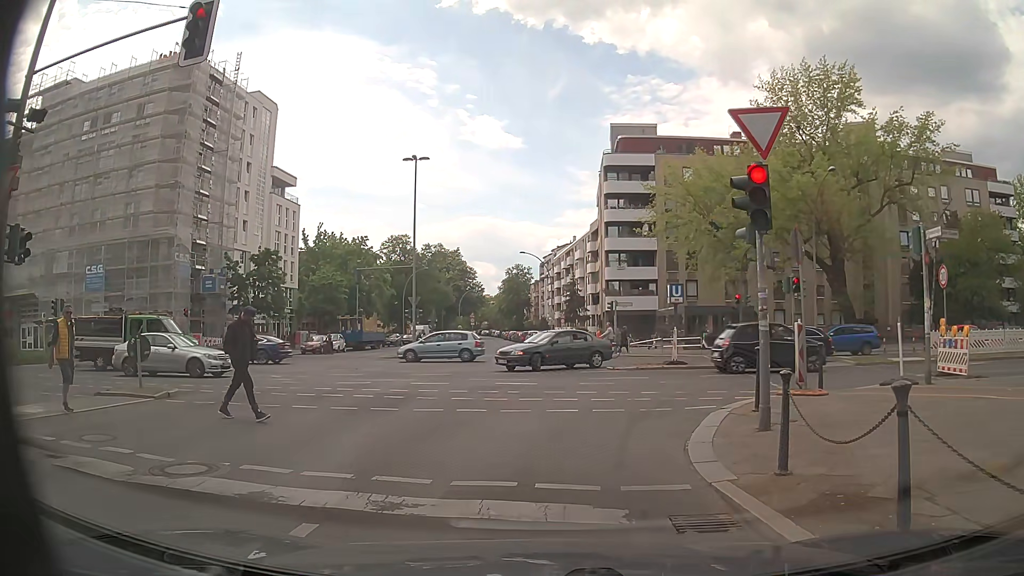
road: tertiary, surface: asphalt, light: Day
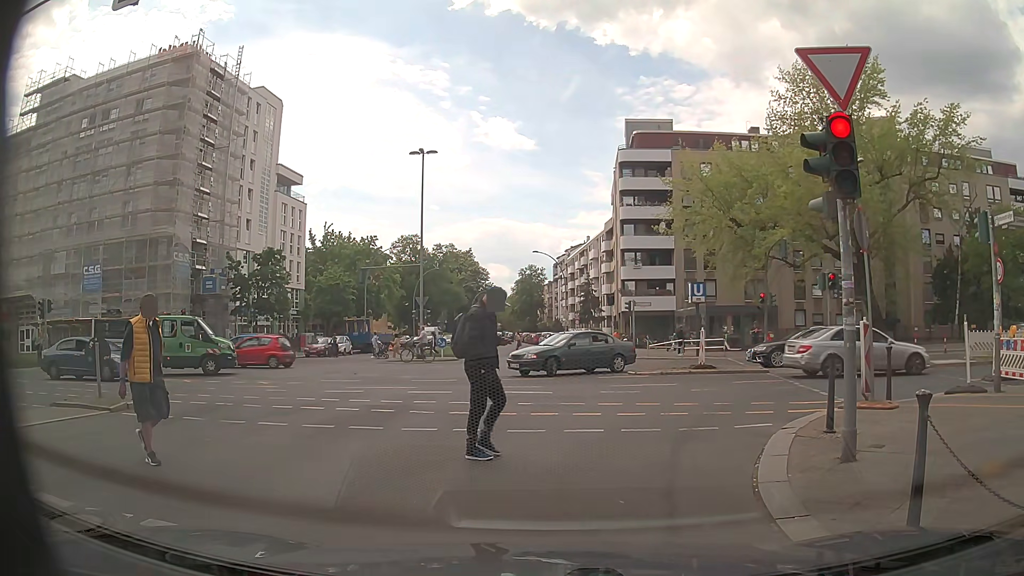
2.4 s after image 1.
(0.0, +2.0) m; -1°
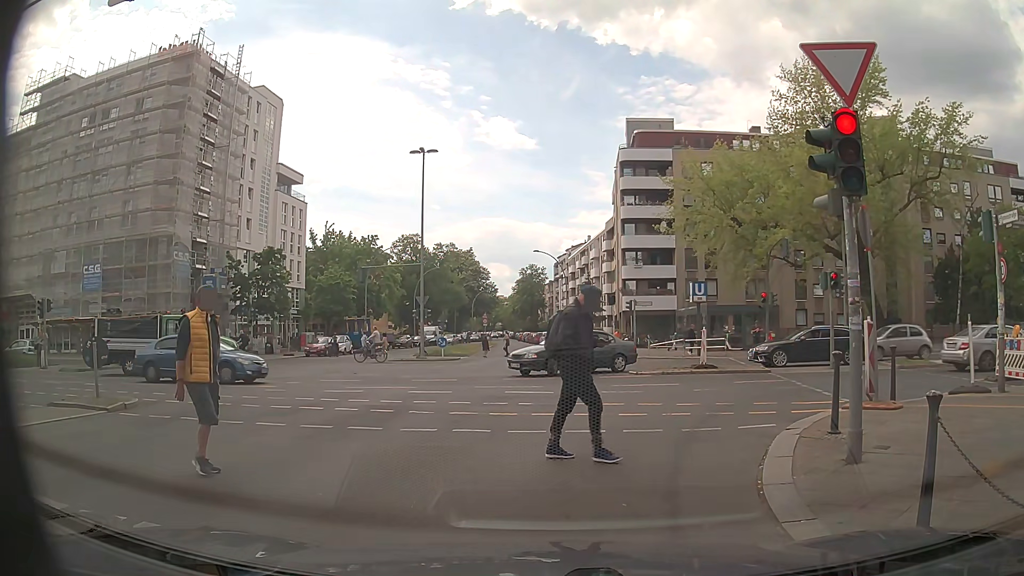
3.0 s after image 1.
(0.0, +0.1) m; 0°
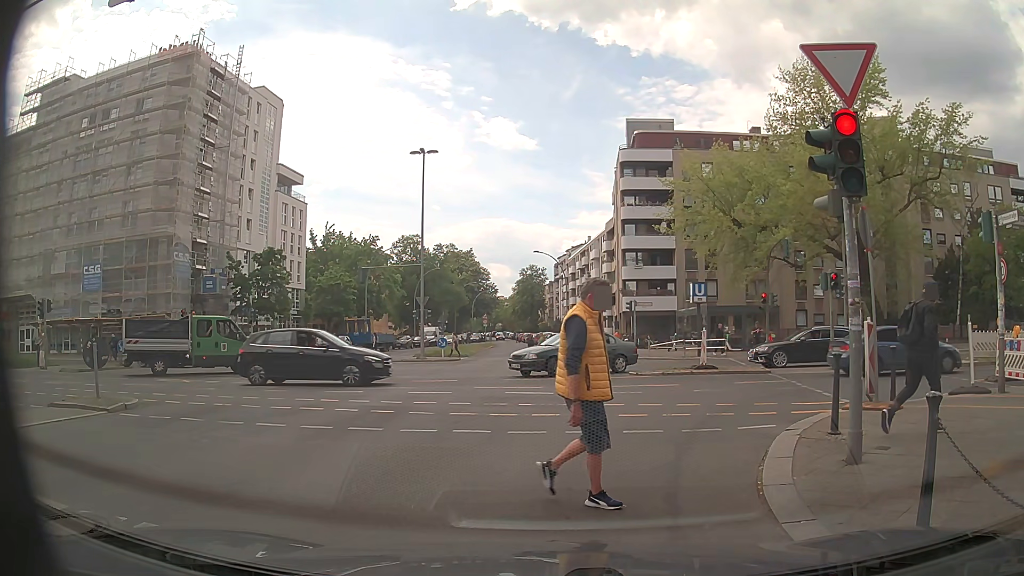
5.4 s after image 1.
(0.0, +0.1) m; 0°
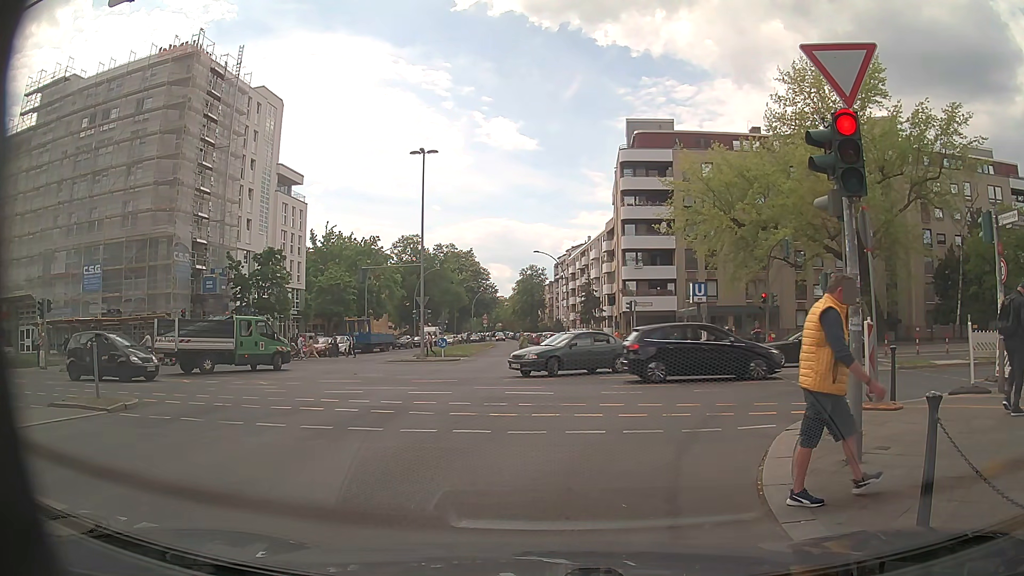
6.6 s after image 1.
(0.0, 0.0) m; 0°
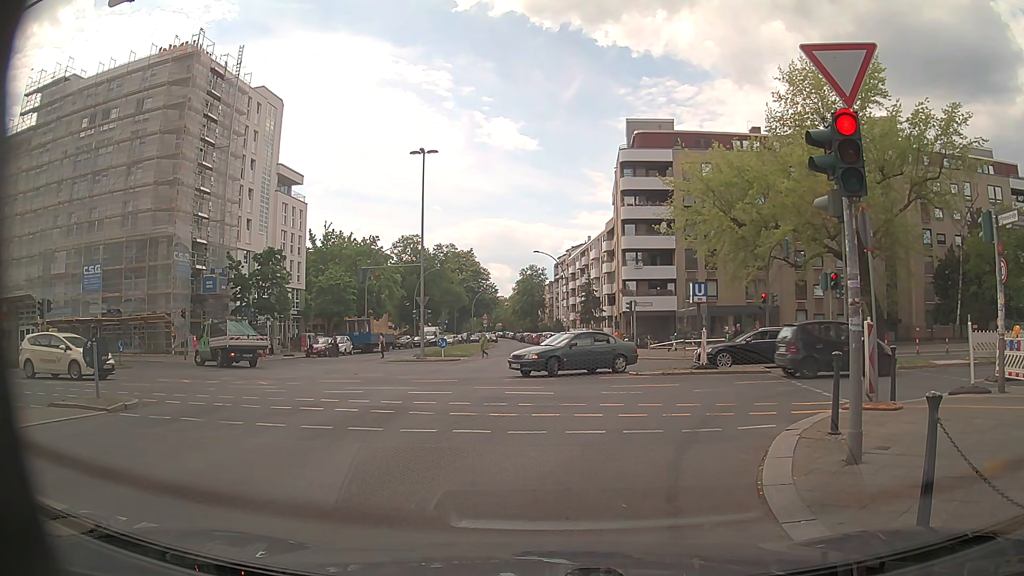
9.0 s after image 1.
(0.0, 0.0) m; 0°
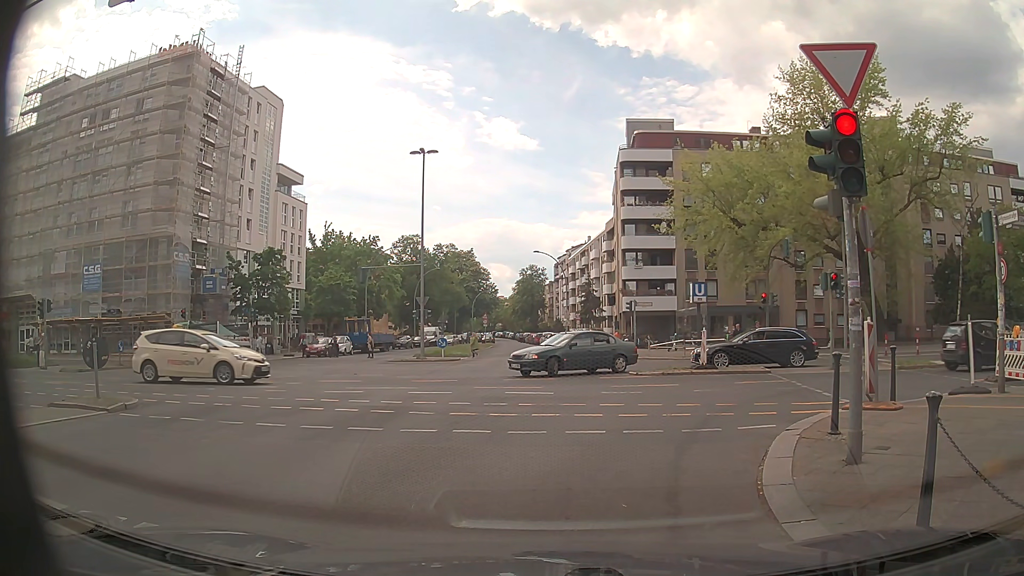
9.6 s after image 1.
(0.0, 0.0) m; 0°
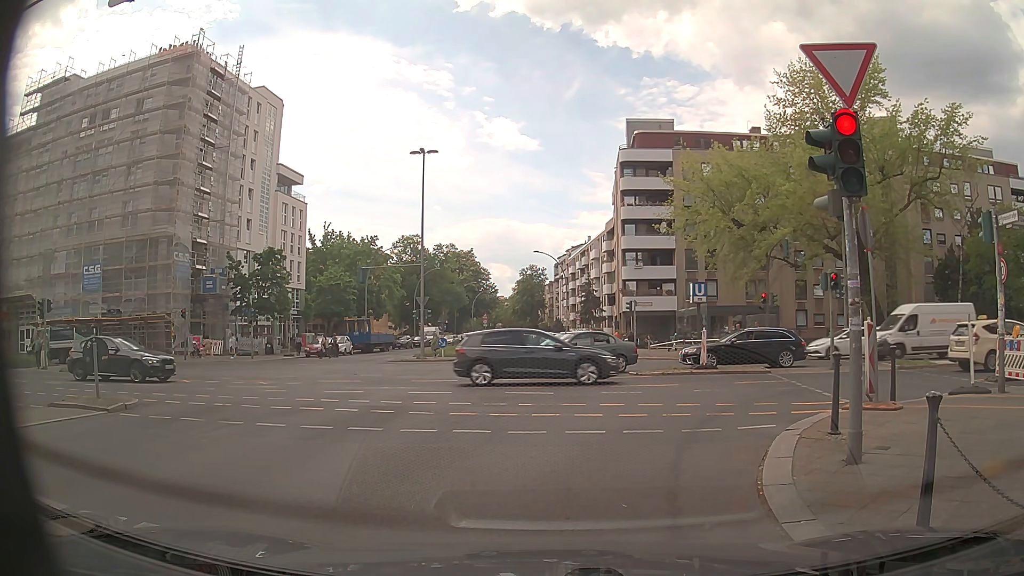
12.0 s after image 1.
(0.0, 0.0) m; 0°
